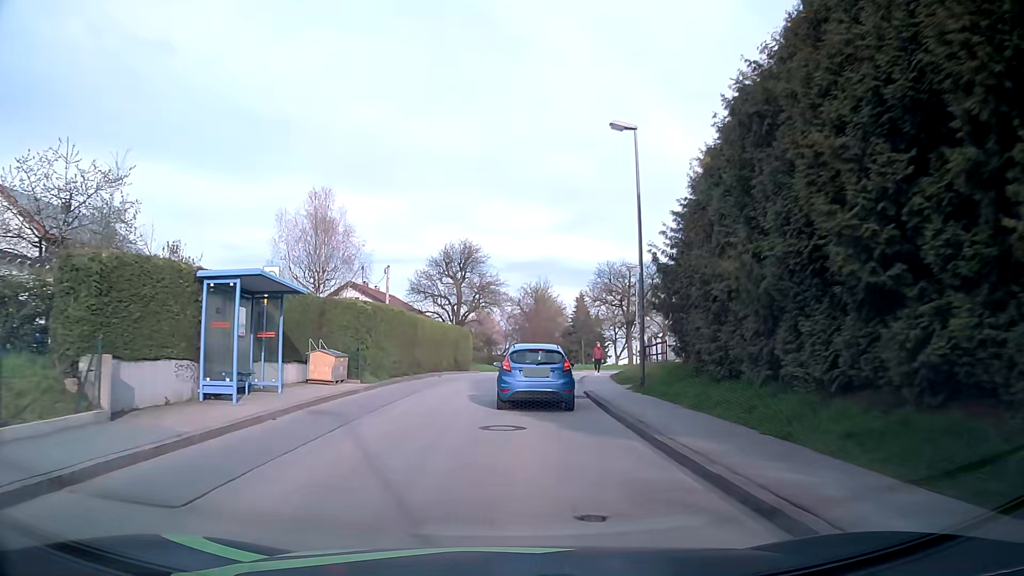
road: unclassified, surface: asphalt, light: Day
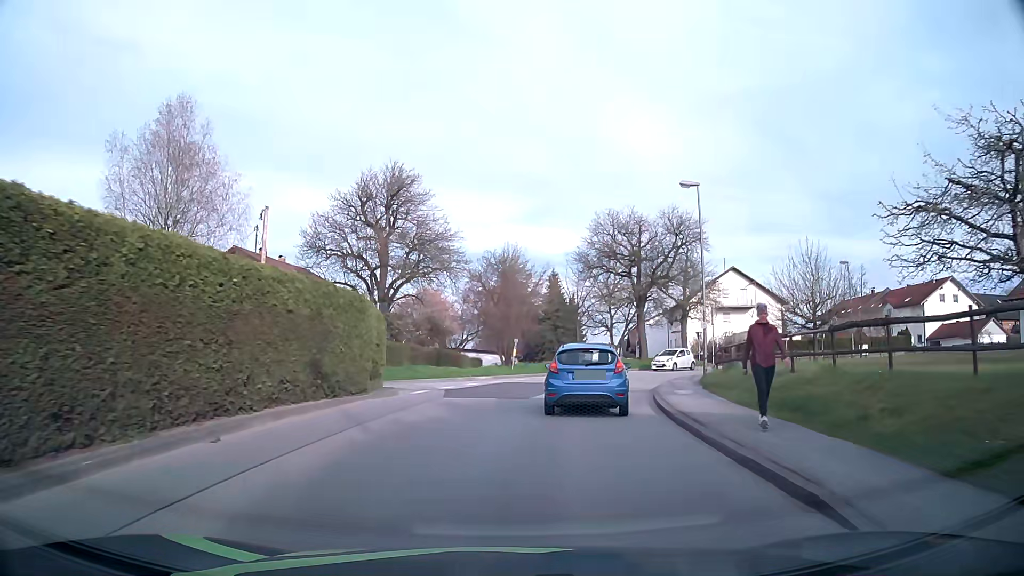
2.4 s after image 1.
(+0.1, +23.5) m; +3°
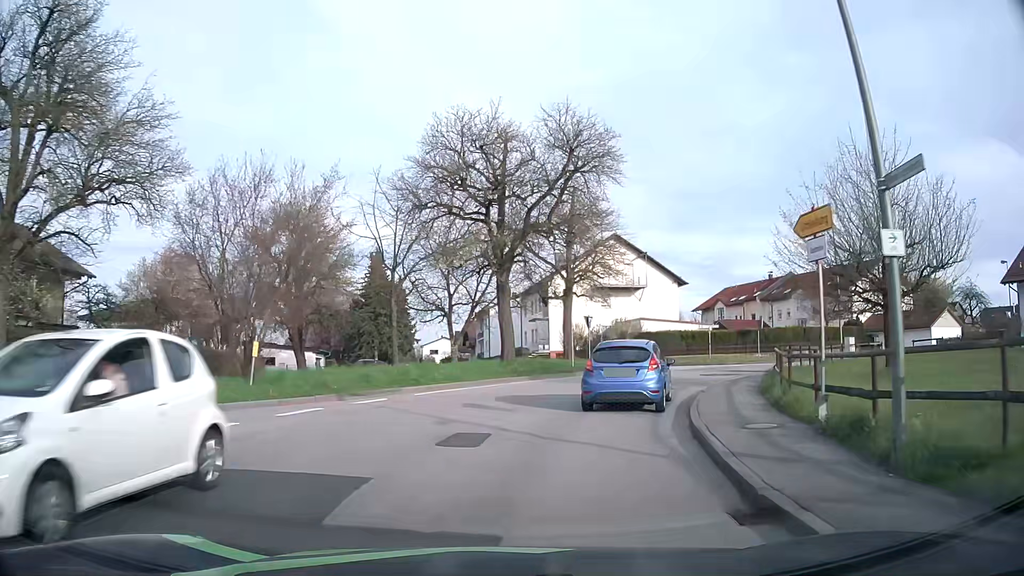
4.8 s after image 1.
(+2.2, +20.9) m; +14°
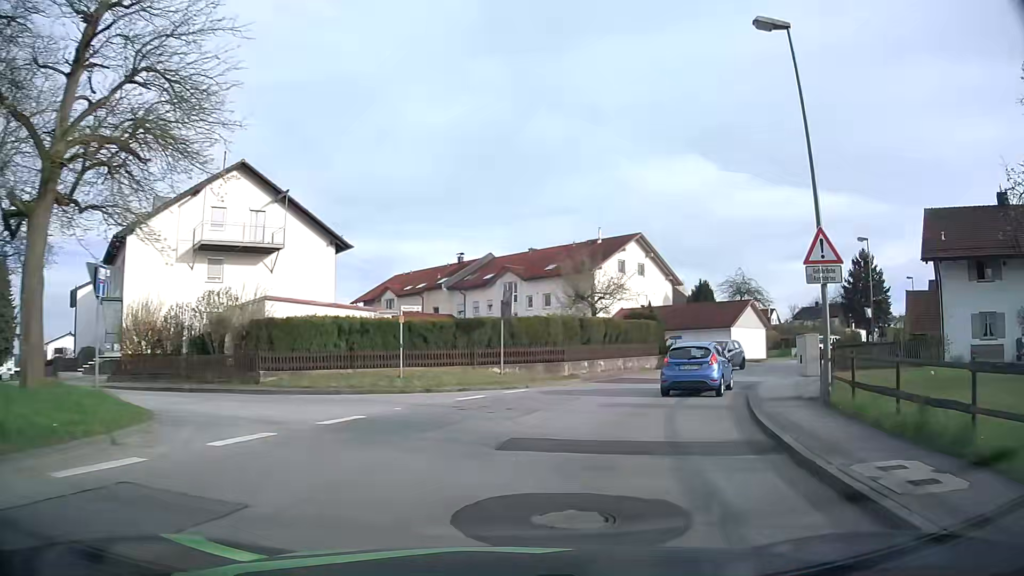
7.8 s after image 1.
(+5.4, +24.0) m; +29°
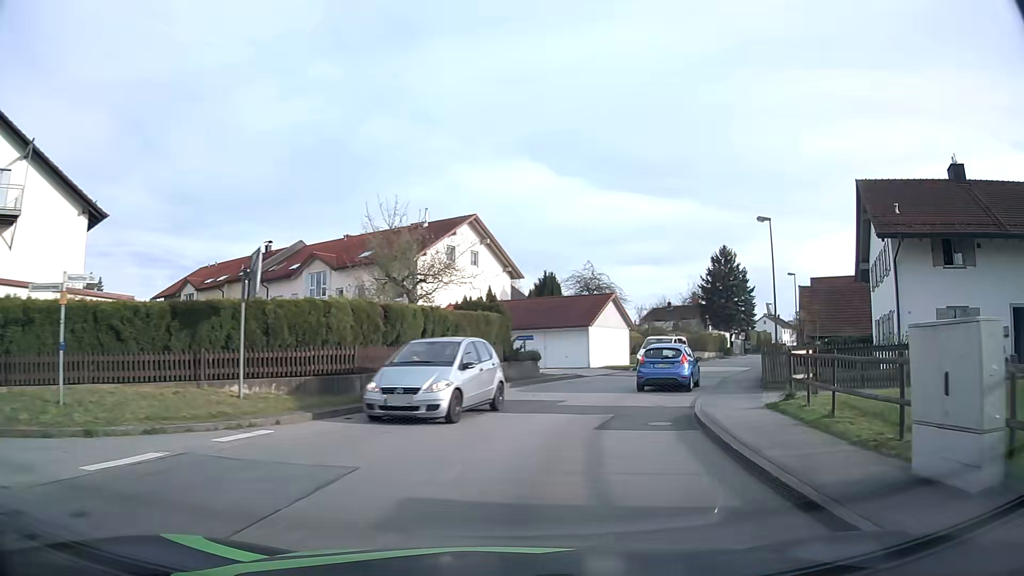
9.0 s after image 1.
(+1.3, +10.0) m; +15°
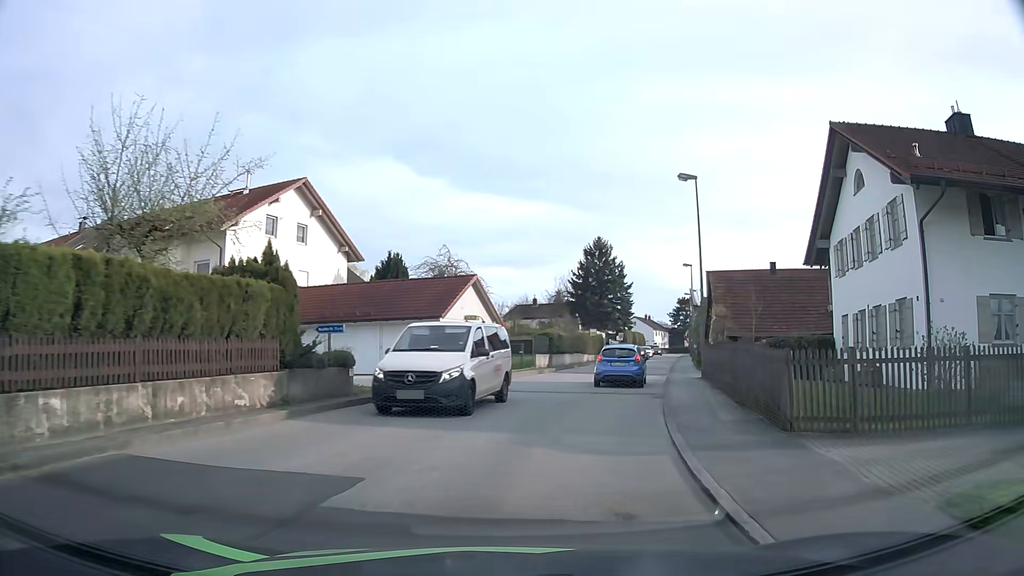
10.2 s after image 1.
(+1.2, +10.5) m; +12°
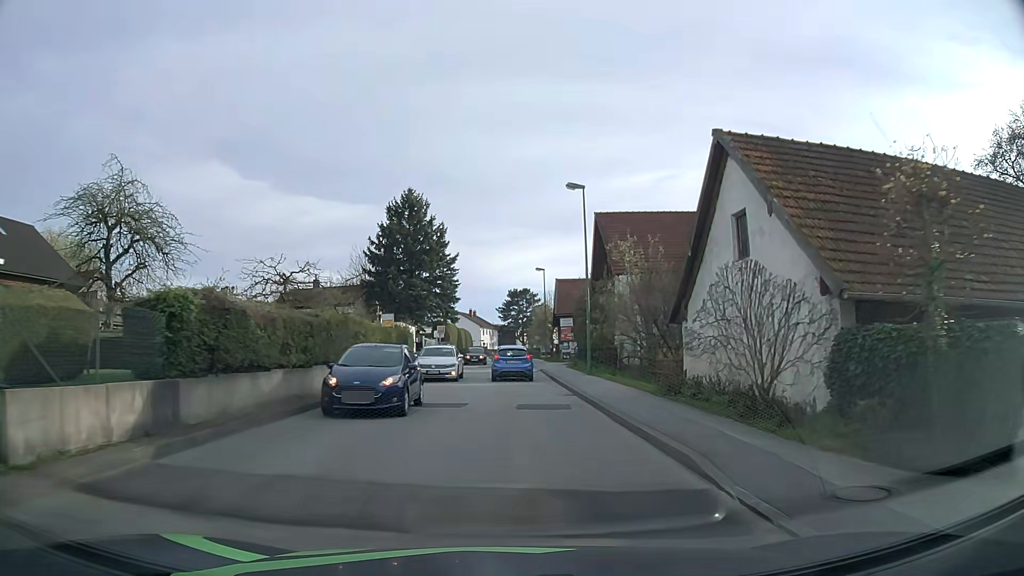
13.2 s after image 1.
(+4.5, +28.7) m; +16°
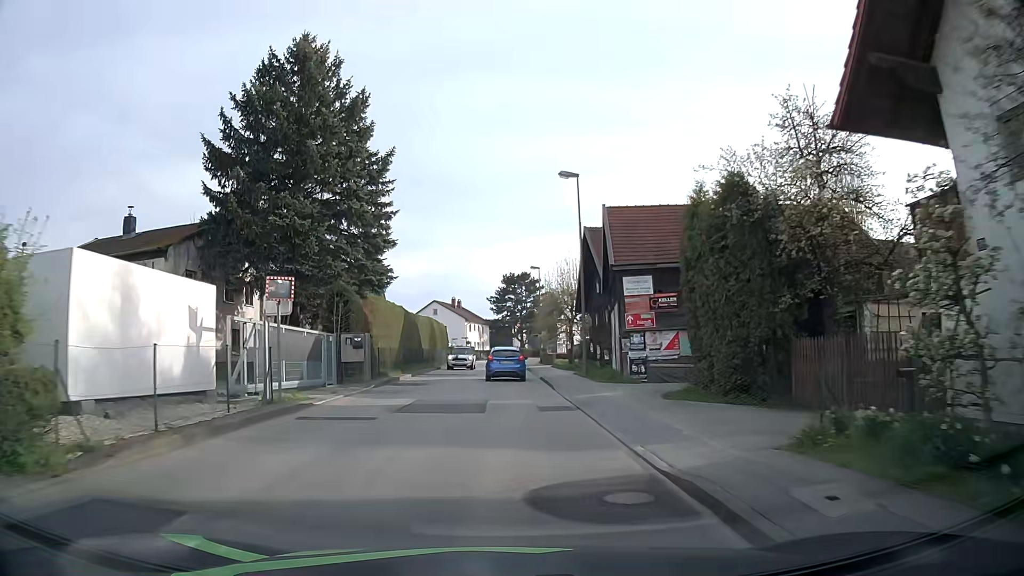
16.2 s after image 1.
(0.0, +33.1) m; 0°
(0, +10) (0, +20) (0, +30) (-1, +40) (-1, +50) (-1, +60) (-1, +70) (0, +80) (+1, +90) (+3, +100) m
